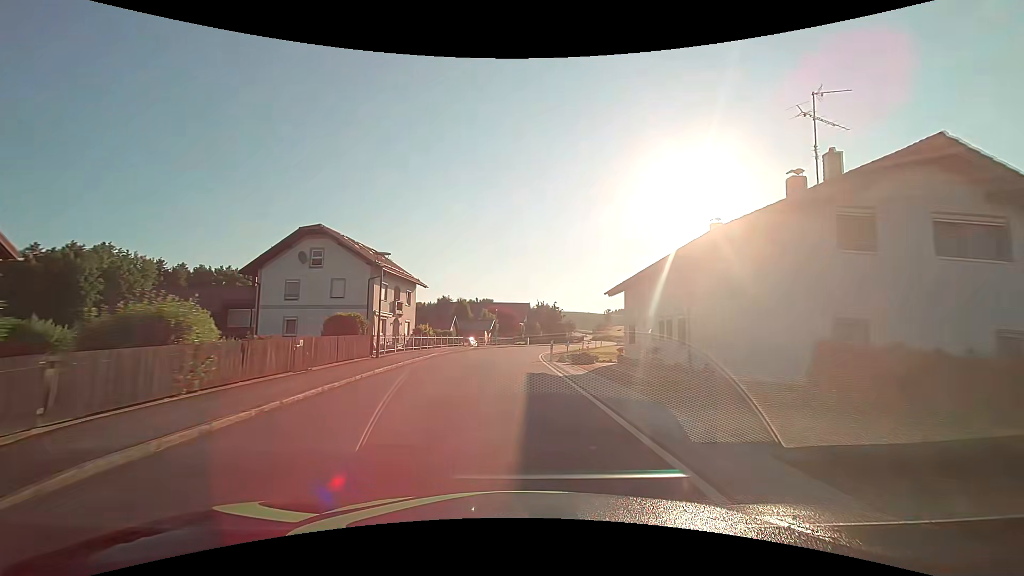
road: secondary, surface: asphalt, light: Day
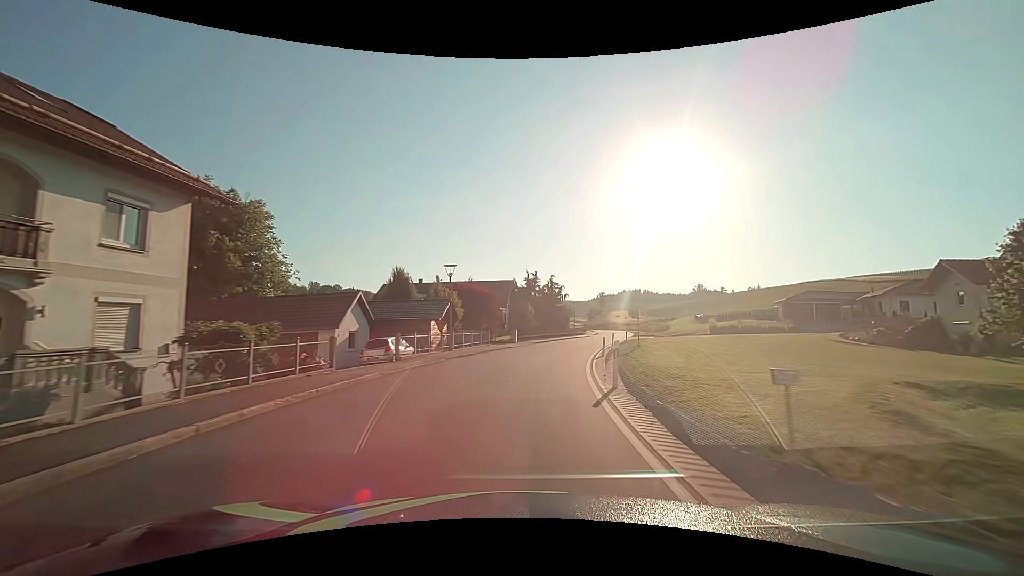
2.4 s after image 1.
(-0.1, +30.7) m; +2°
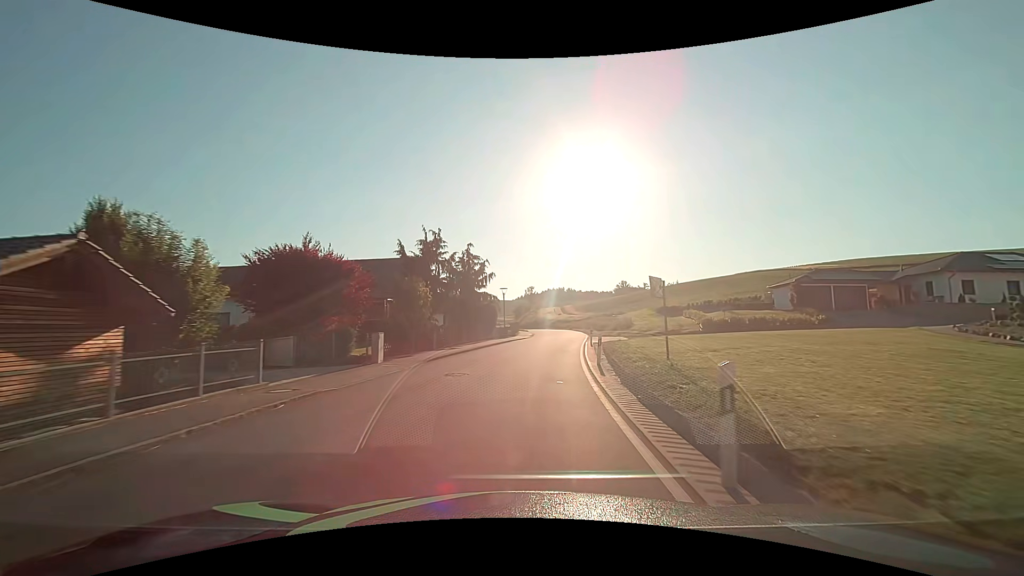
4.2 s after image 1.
(+1.9, +23.0) m; +9°
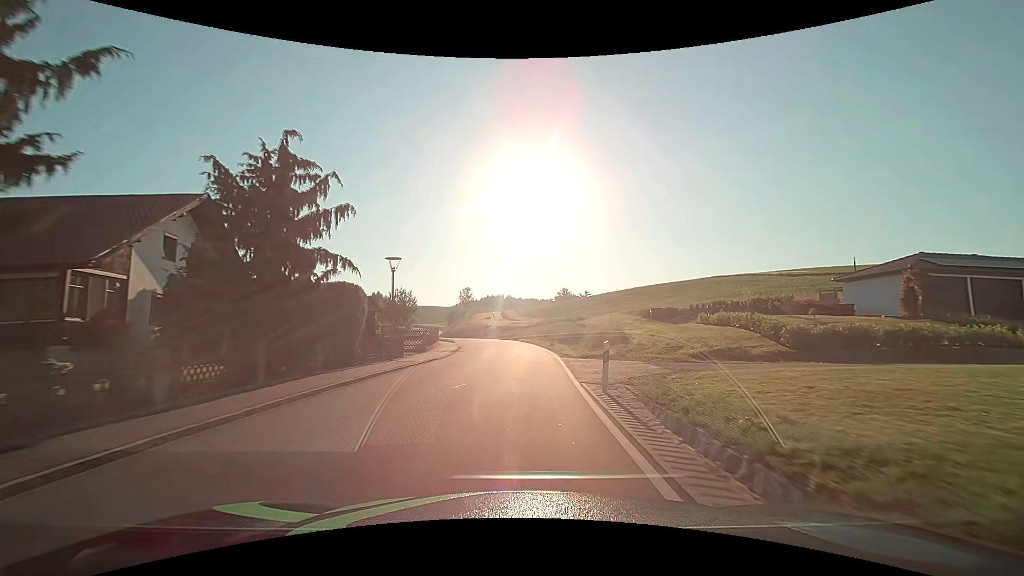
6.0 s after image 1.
(+1.4, +22.9) m; +7°
(0, +10) (0, +20) (0, +30) (-1, +40) (-2, +50) (-5, +60) (-7, +69) (-10, +79) (-13, +88) (-16, +98) m
